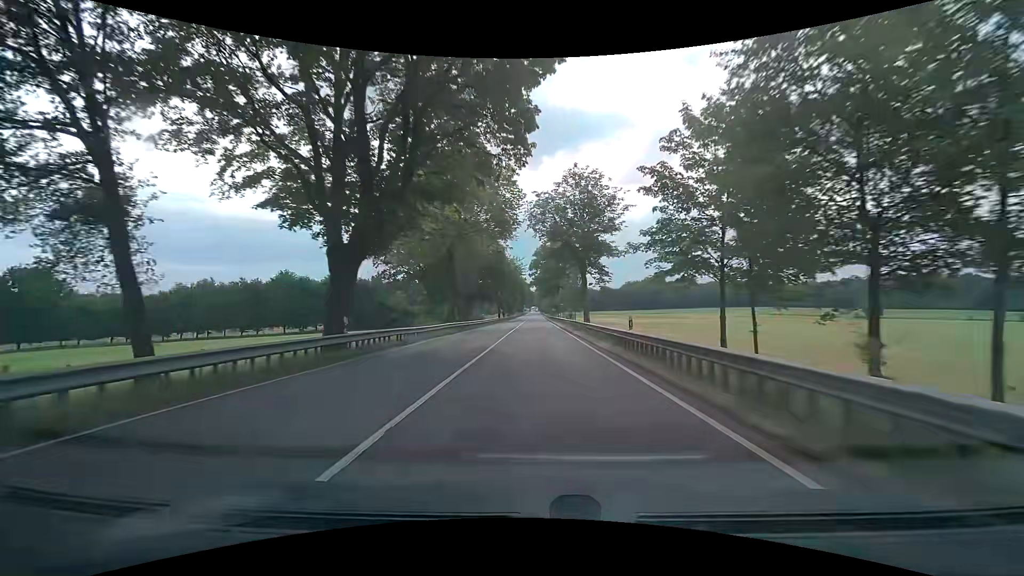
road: secondary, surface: asphalt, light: Day
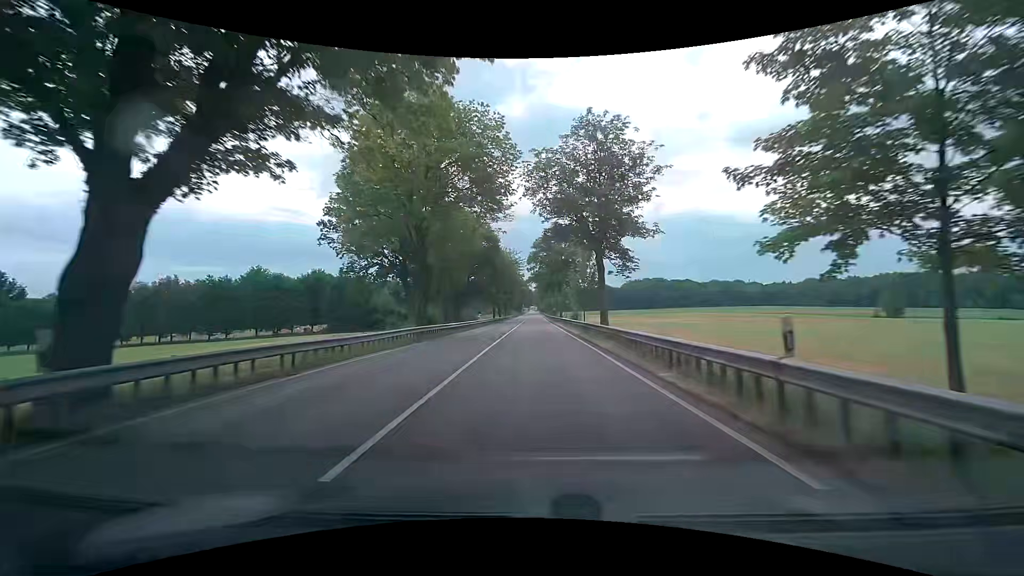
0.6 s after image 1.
(0.0, +10.6) m; +1°
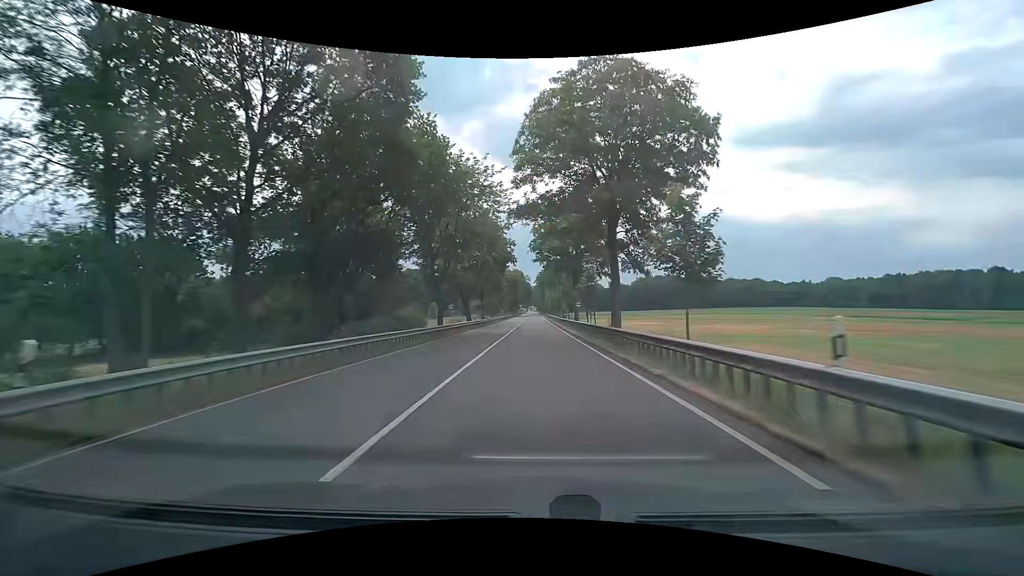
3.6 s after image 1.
(-0.6, +52.2) m; -1°
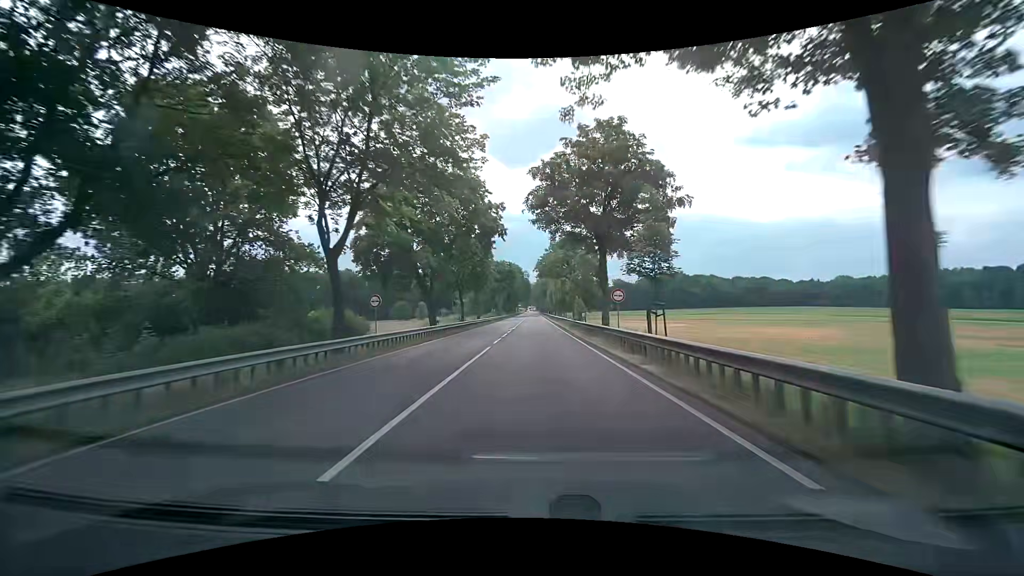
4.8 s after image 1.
(+0.1, +20.5) m; 0°
(0, +10) (0, +20) (0, +30) (0, +40) (0, +50) (0, +60) (0, +70) (0, +80) (0, +90) (0, +100) m
